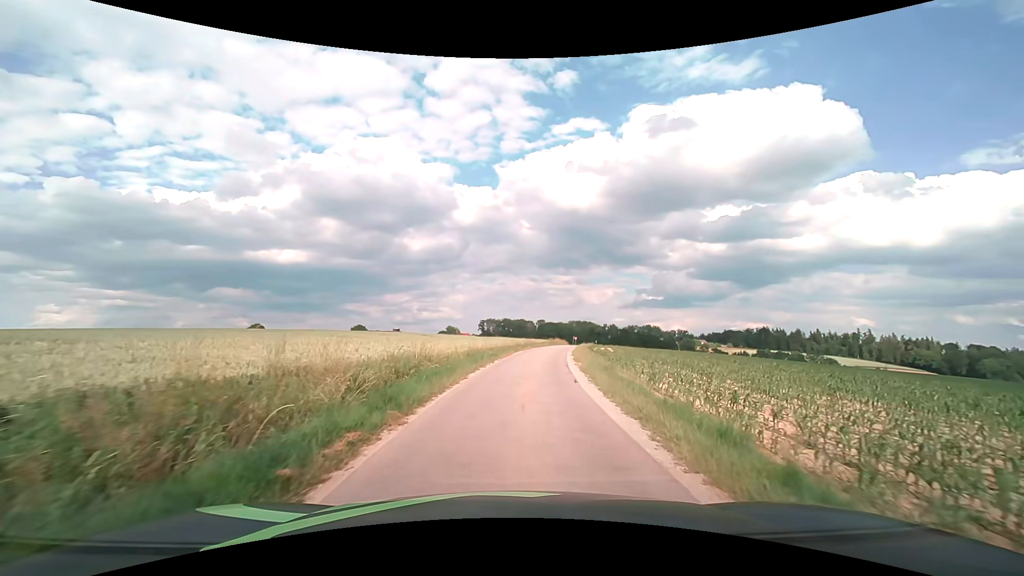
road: unclassified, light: Day
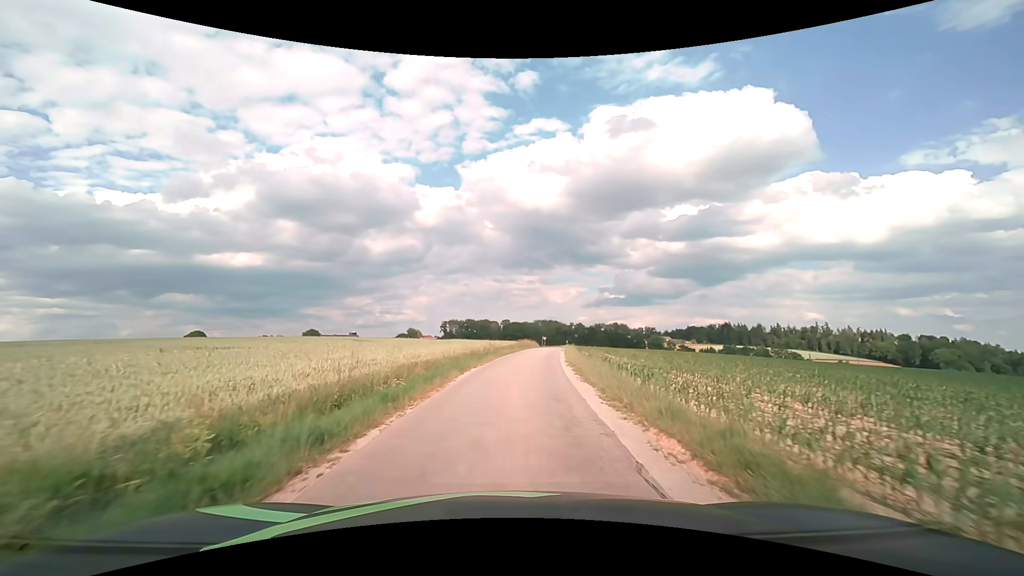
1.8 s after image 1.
(+0.7, +16.7) m; +4°
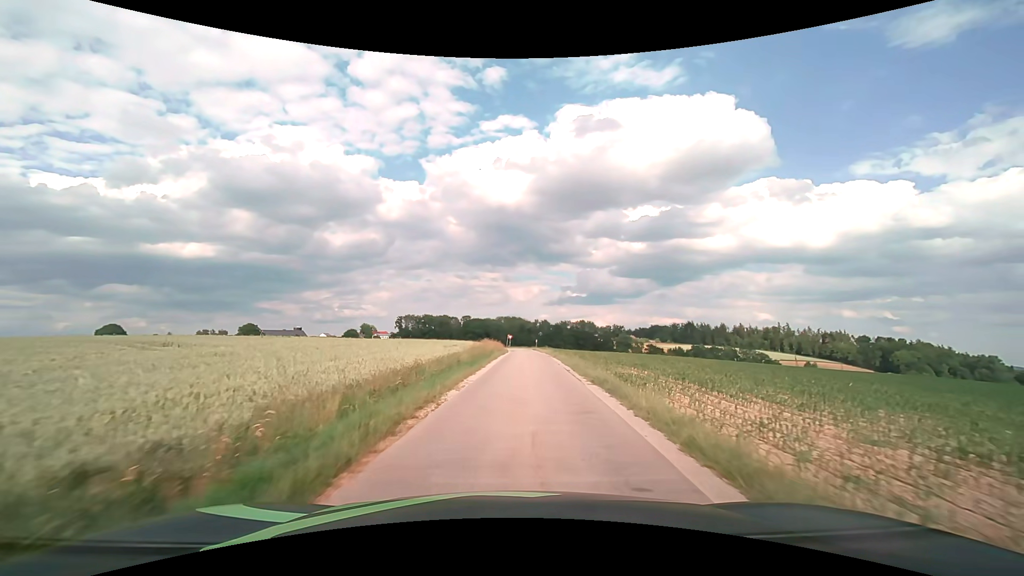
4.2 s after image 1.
(+0.9, +26.3) m; +4°
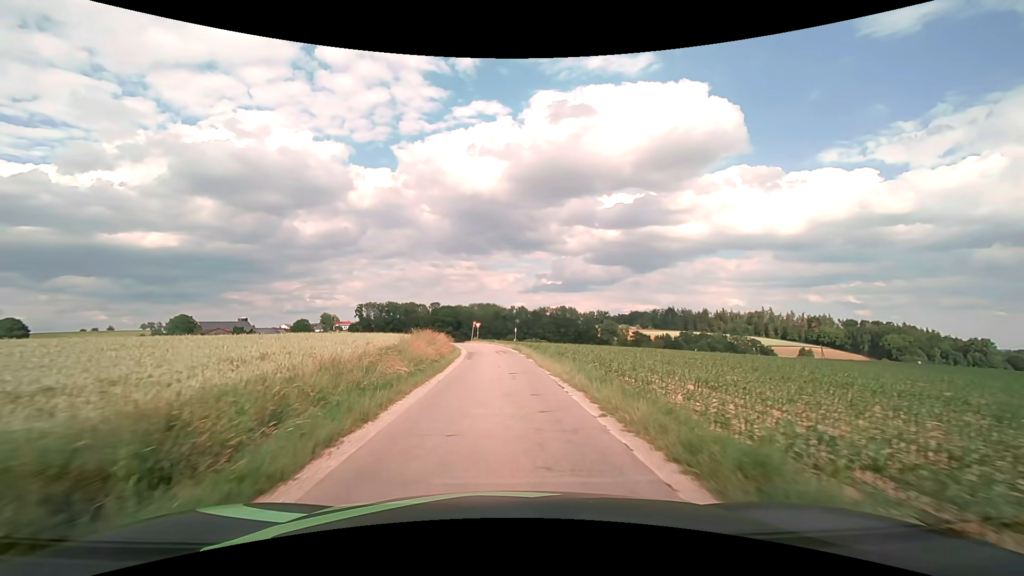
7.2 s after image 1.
(+1.5, +36.8) m; +3°
(0, +10) (0, +20) (-1, +30) (-2, +40) (-3, +50) (-5, +60) (-7, +70) (-8, +79) (-5, +89) (+3, +94) m
